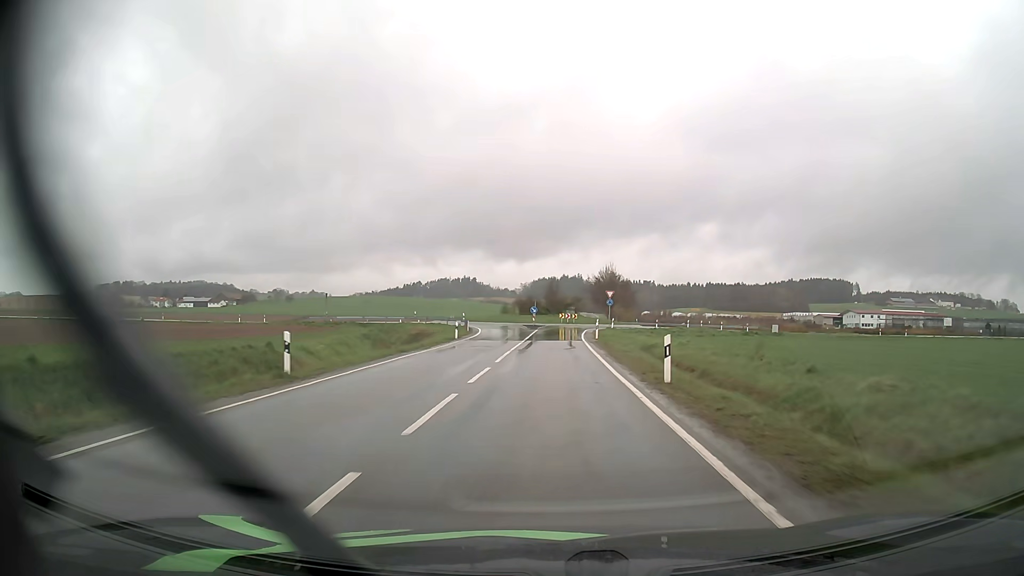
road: tertiary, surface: asphalt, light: Day
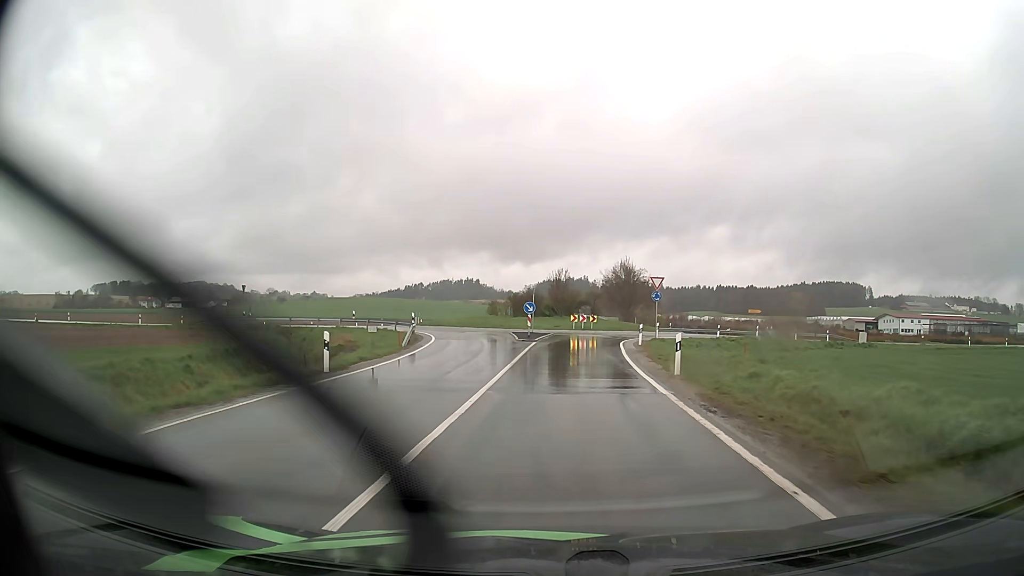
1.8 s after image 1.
(0.0, +25.3) m; 0°
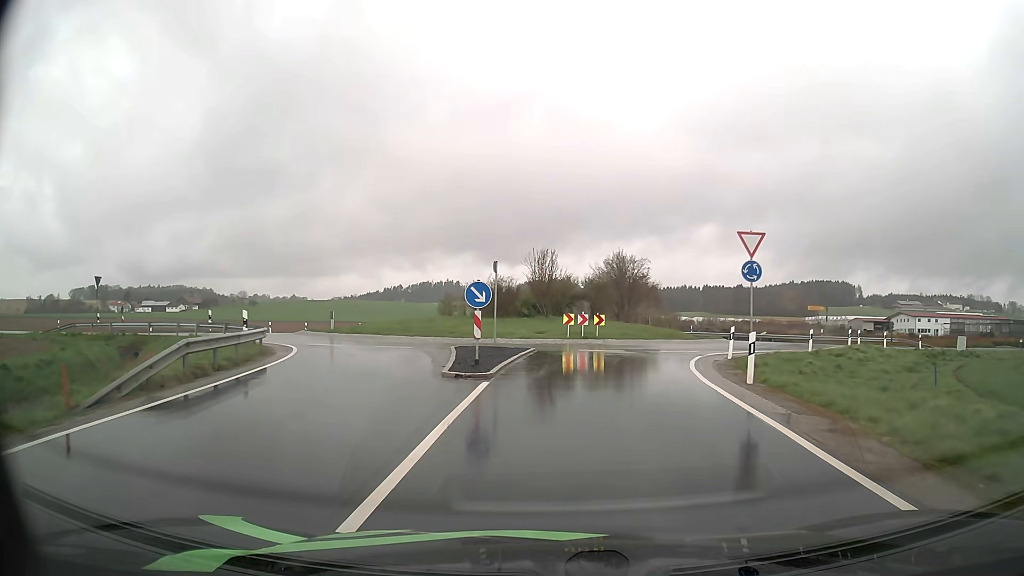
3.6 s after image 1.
(+0.2, +20.0) m; +1°
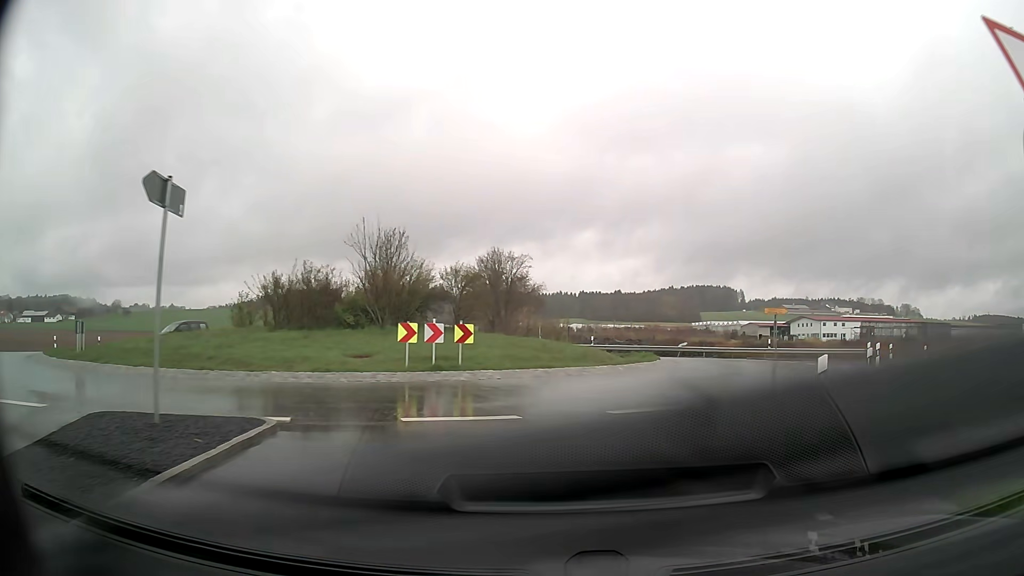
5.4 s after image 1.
(+1.1, +14.5) m; +11°
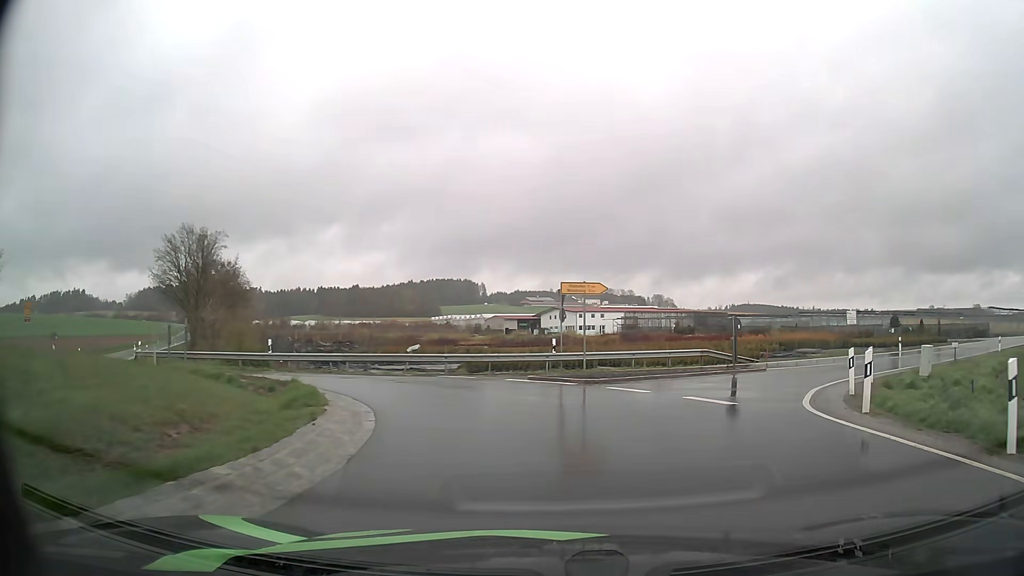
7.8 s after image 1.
(+3.2, +16.9) m; +22°
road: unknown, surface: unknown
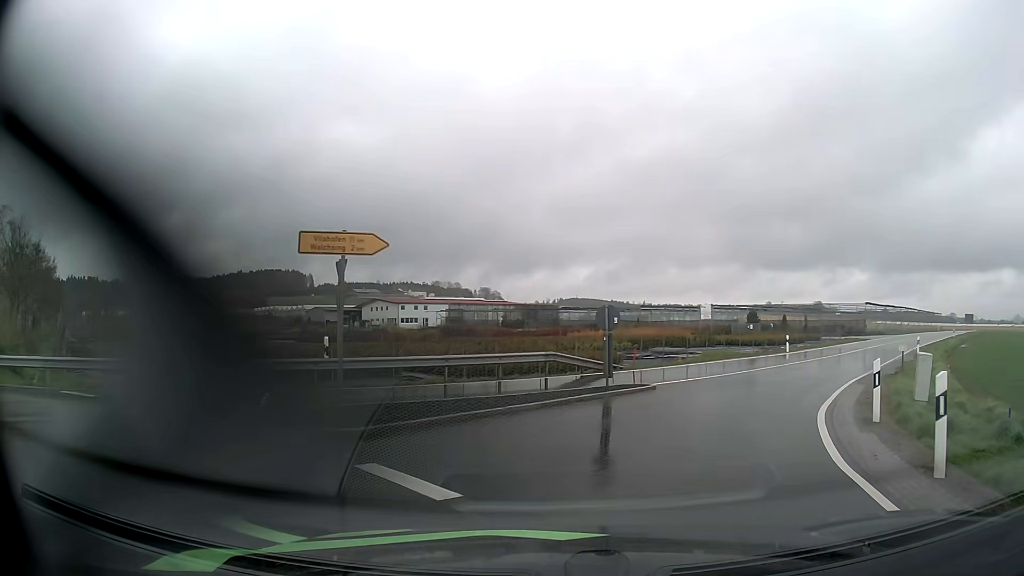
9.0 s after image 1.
(+1.1, +9.4) m; +13°
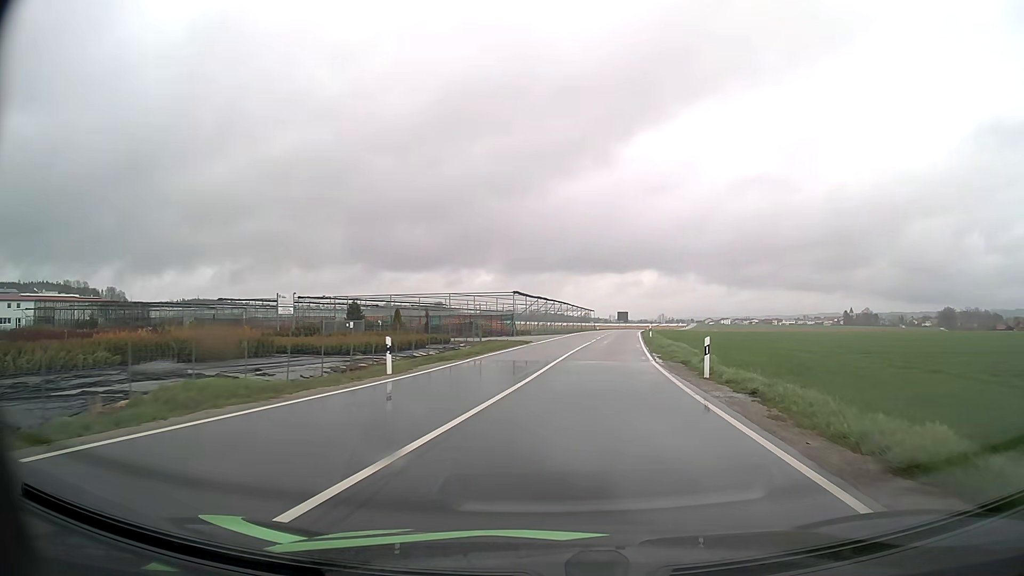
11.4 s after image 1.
(+8.3, +21.6) m; +34°
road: tertiary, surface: asphalt
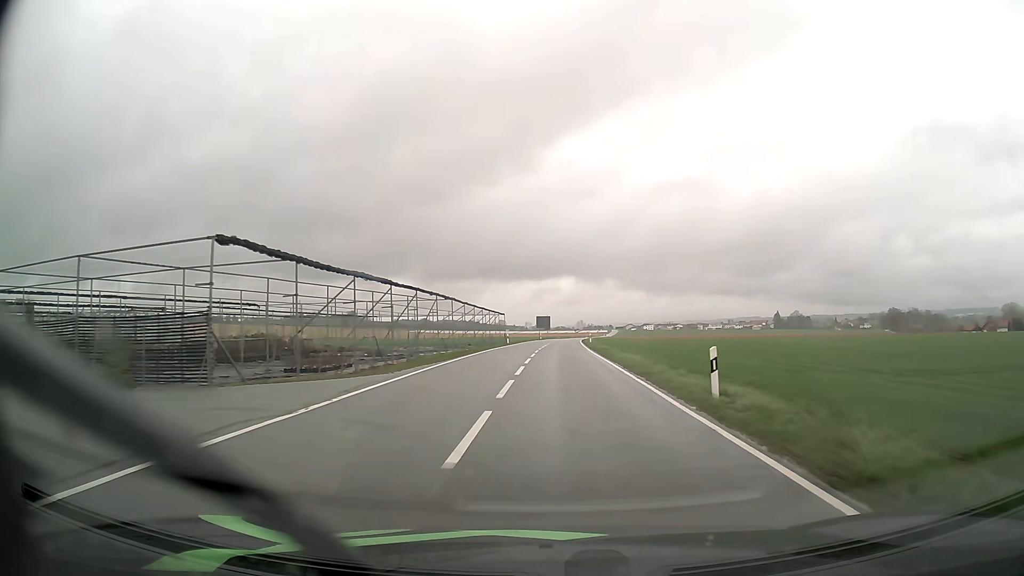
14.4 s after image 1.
(+3.6, +43.8) m; +7°
(0, +10) (0, +20) (0, +30) (+1, +40) (+1, +50) (+1, +60) (+1, +70) (+2, +80) (+2, +90) (+3, +100) m
